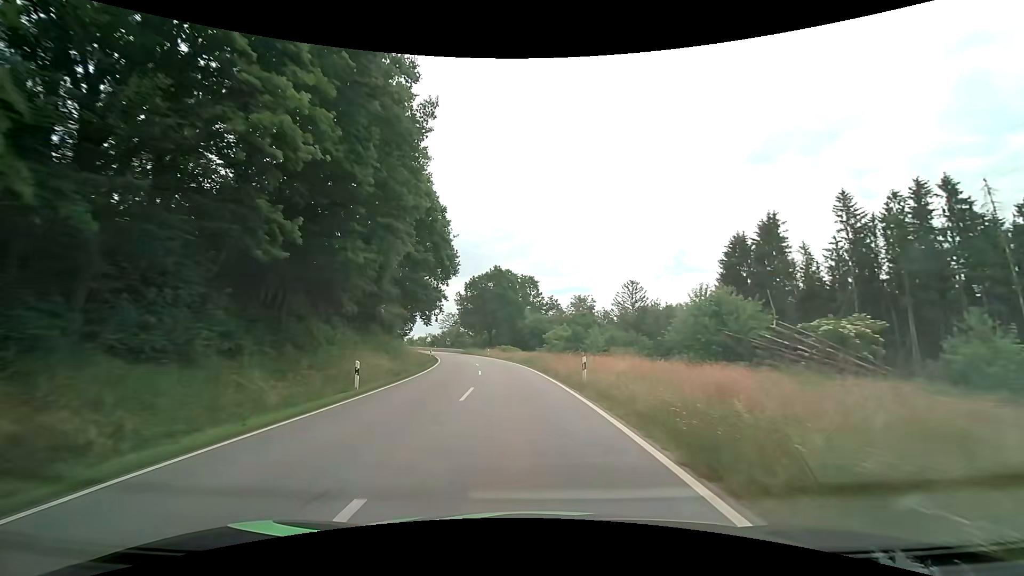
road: tertiary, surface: asphalt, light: Day
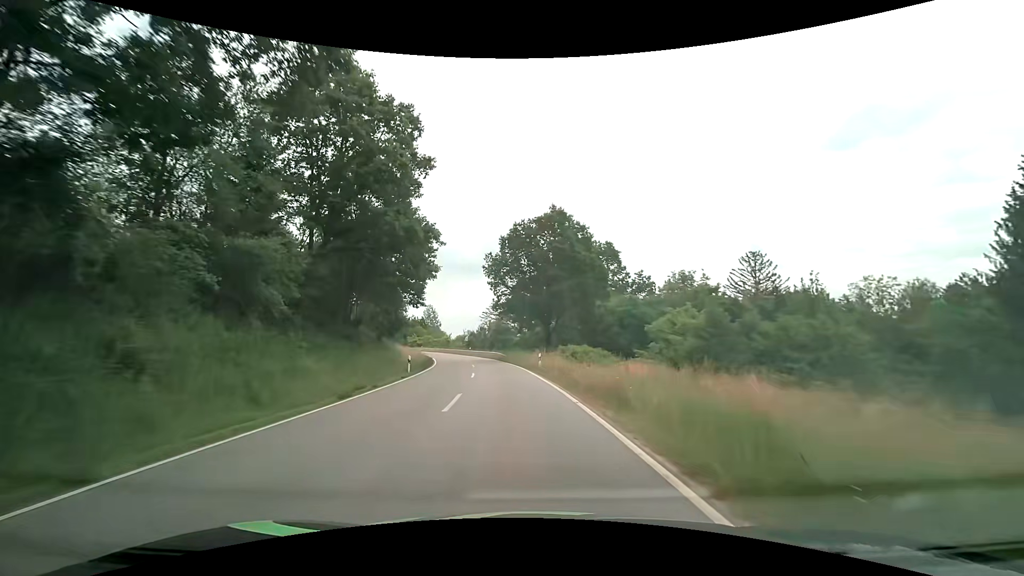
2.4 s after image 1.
(-2.5, +37.9) m; -8°
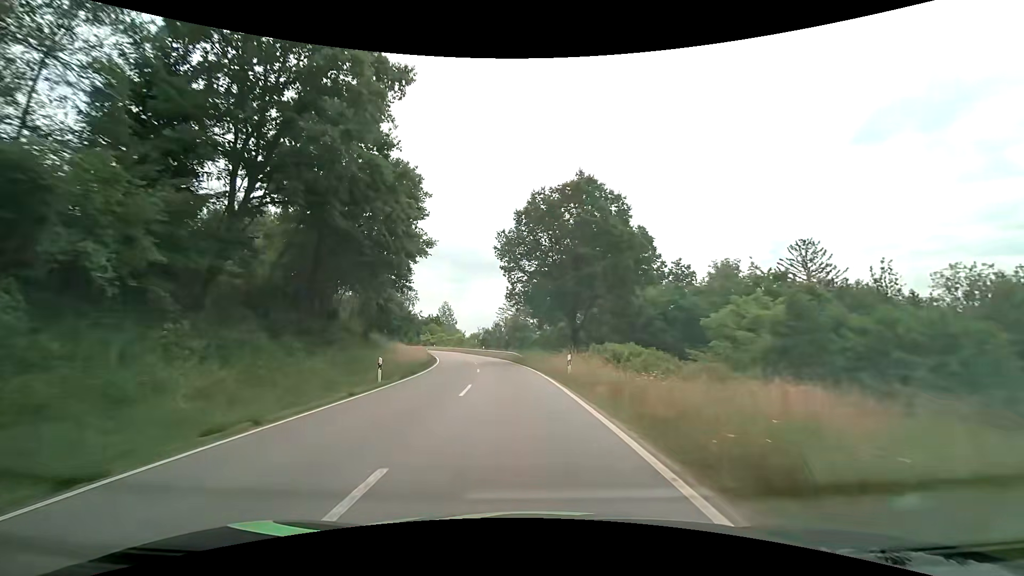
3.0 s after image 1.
(-0.2, +9.4) m; -2°
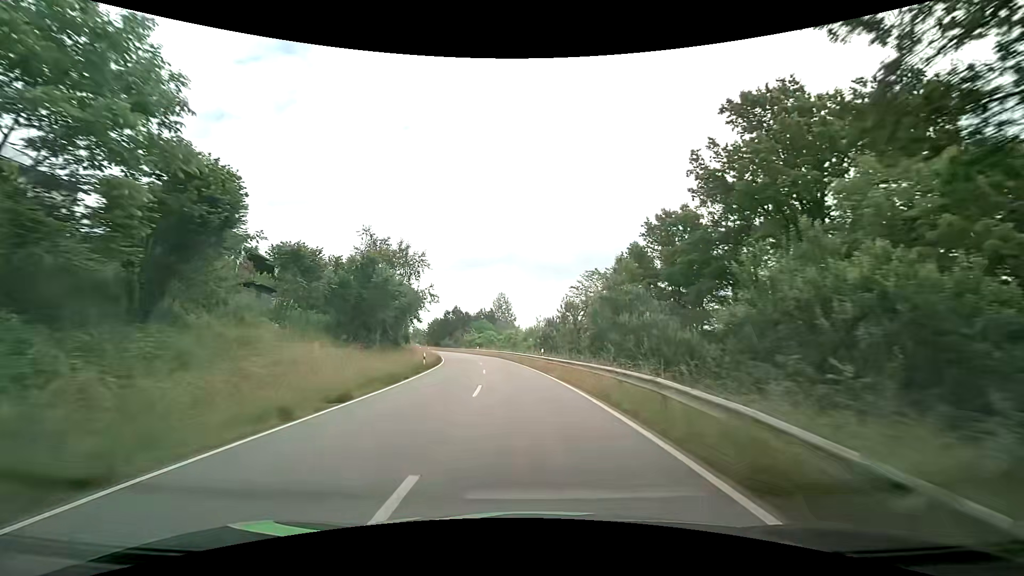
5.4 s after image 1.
(-2.6, +37.1) m; -8°
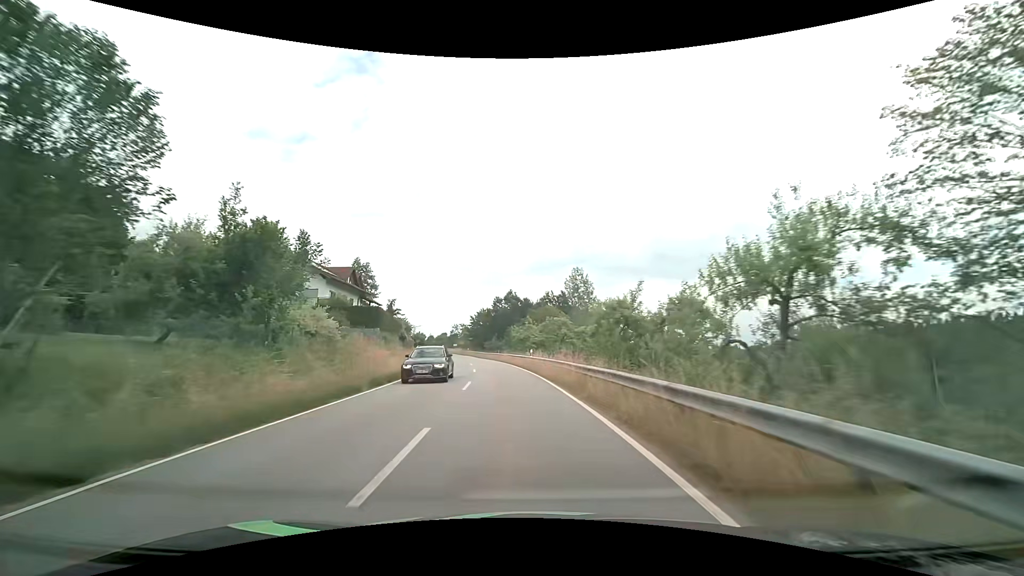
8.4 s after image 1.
(-3.2, +46.1) m; -8°
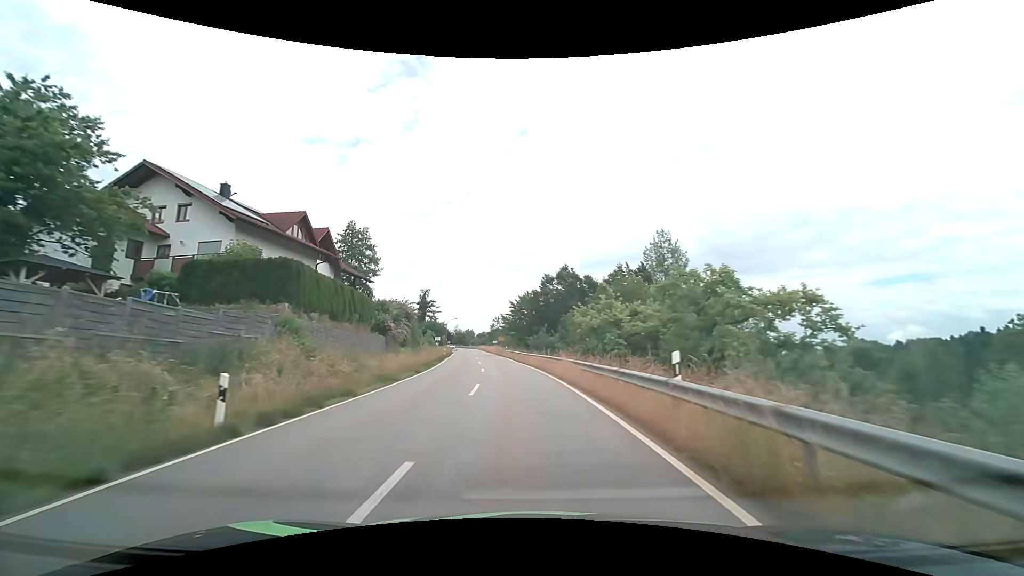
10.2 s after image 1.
(-1.6, +26.8) m; -6°
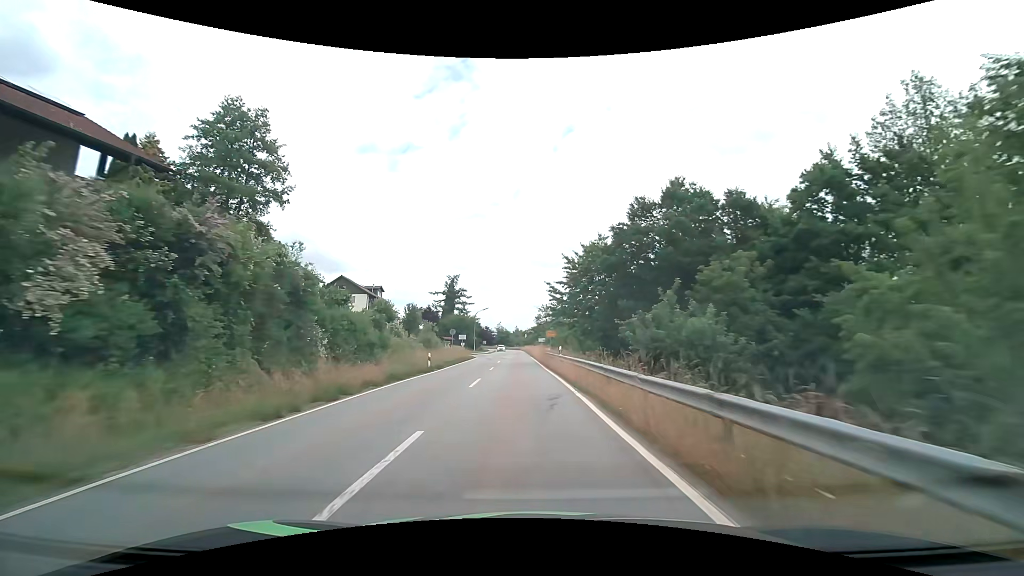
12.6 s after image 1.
(-1.7, +34.5) m; -6°
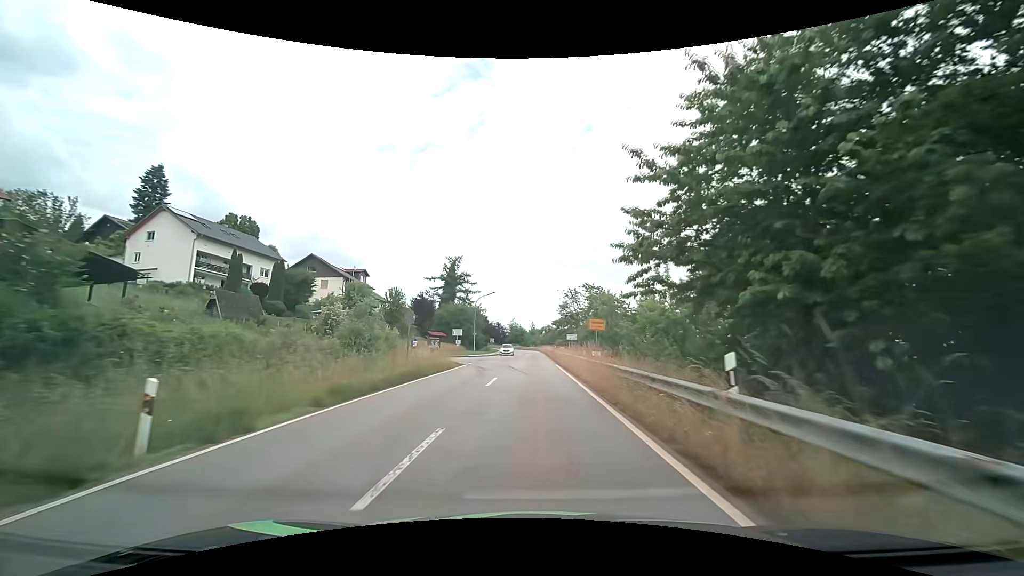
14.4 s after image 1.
(-0.9, +23.5) m; -2°
(0, +10) (0, +20) (0, +30) (0, +40) (0, +50) (+1, +60) (+1, +70) (+1, +80) (0, +90) (0, +100) m
